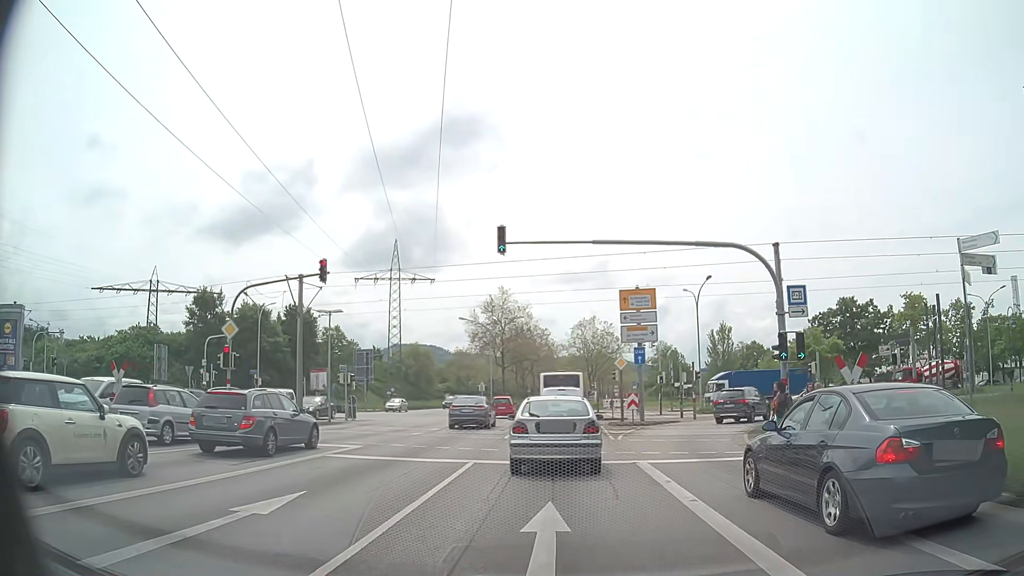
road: primary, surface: asphalt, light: Day
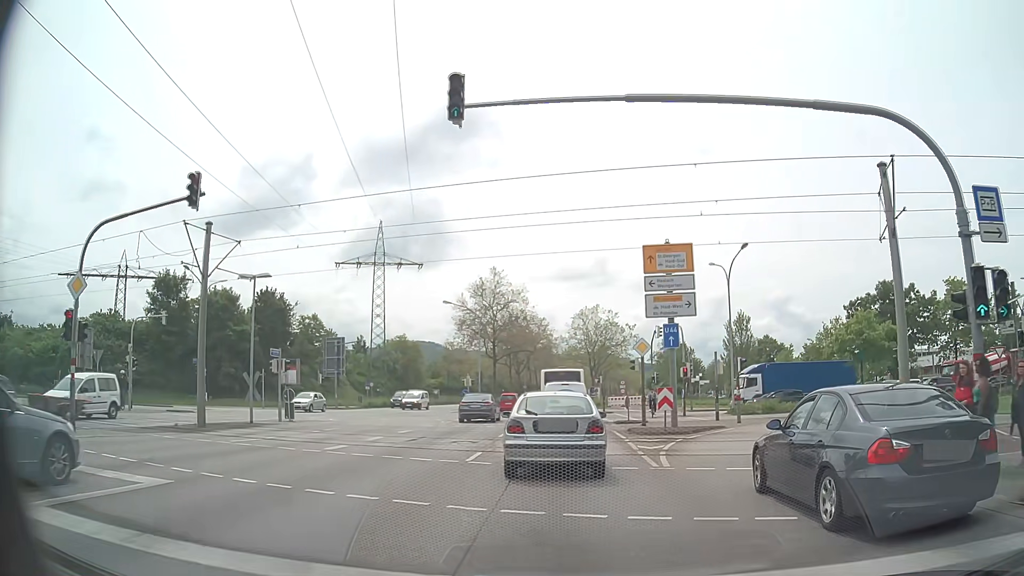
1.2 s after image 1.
(+0.1, +9.8) m; +1°
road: primary_link
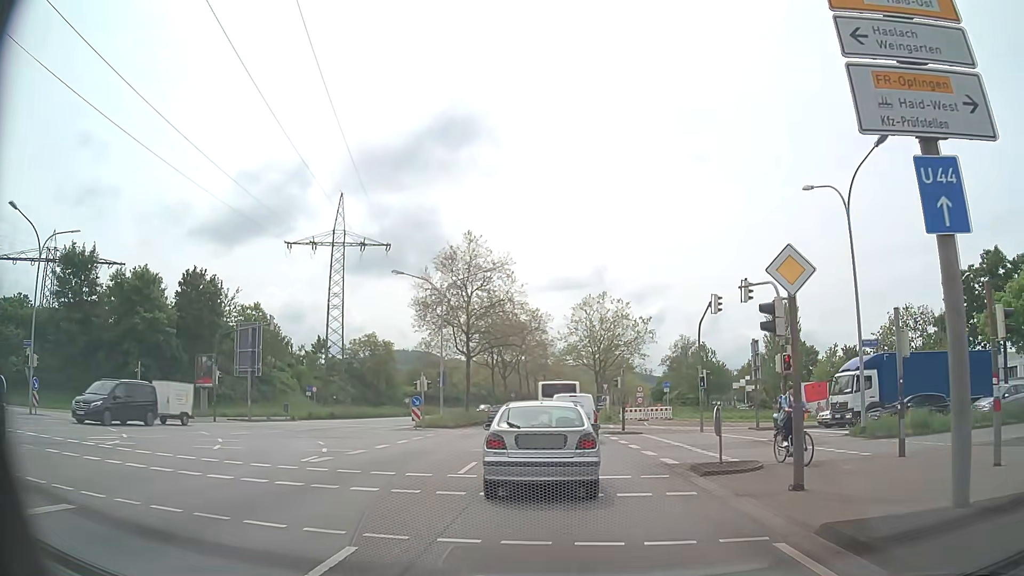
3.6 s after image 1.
(+0.1, +18.5) m; +1°
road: primary
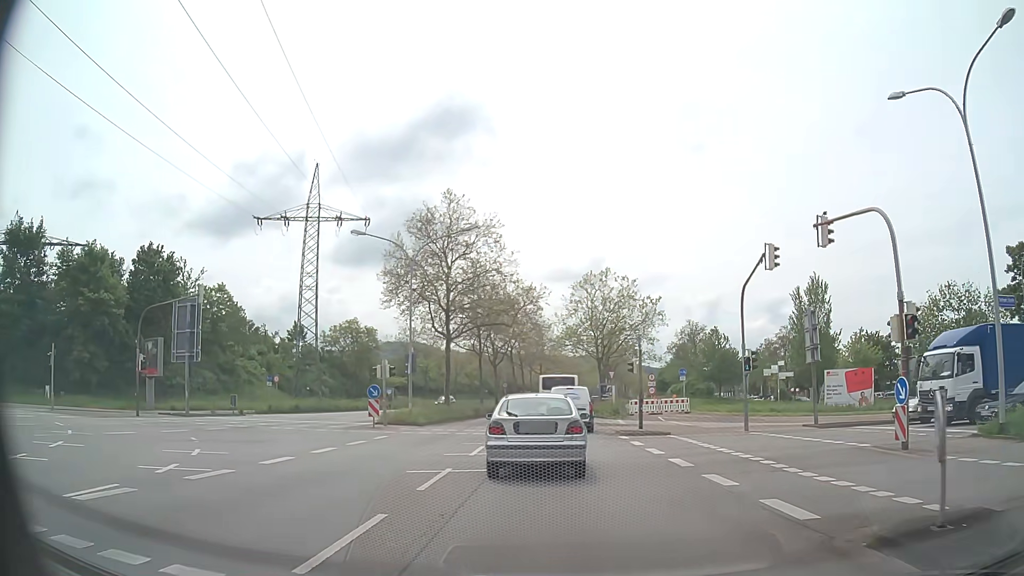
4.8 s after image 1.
(0.0, +8.5) m; -1°
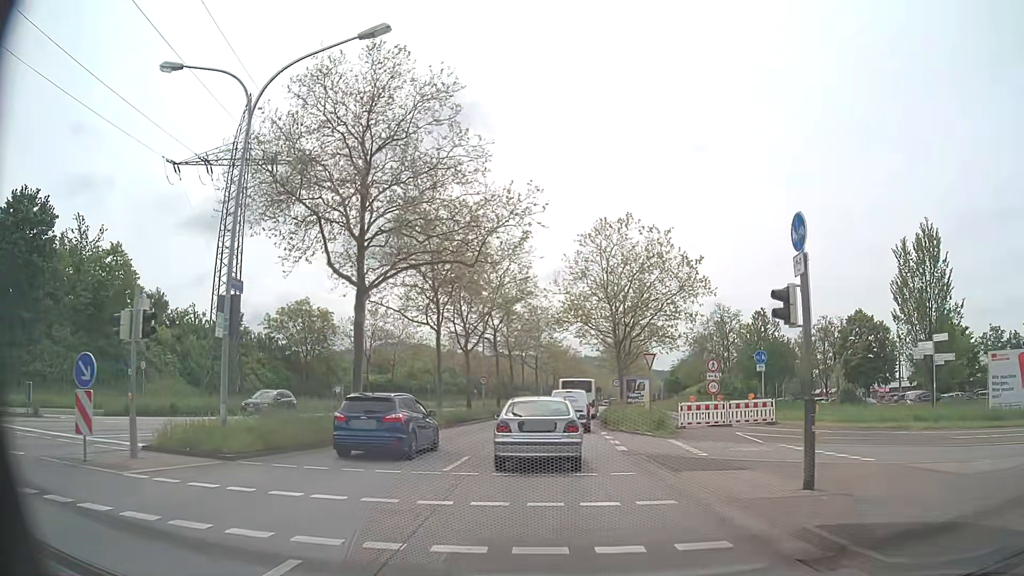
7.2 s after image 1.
(+0.2, +19.9) m; 0°
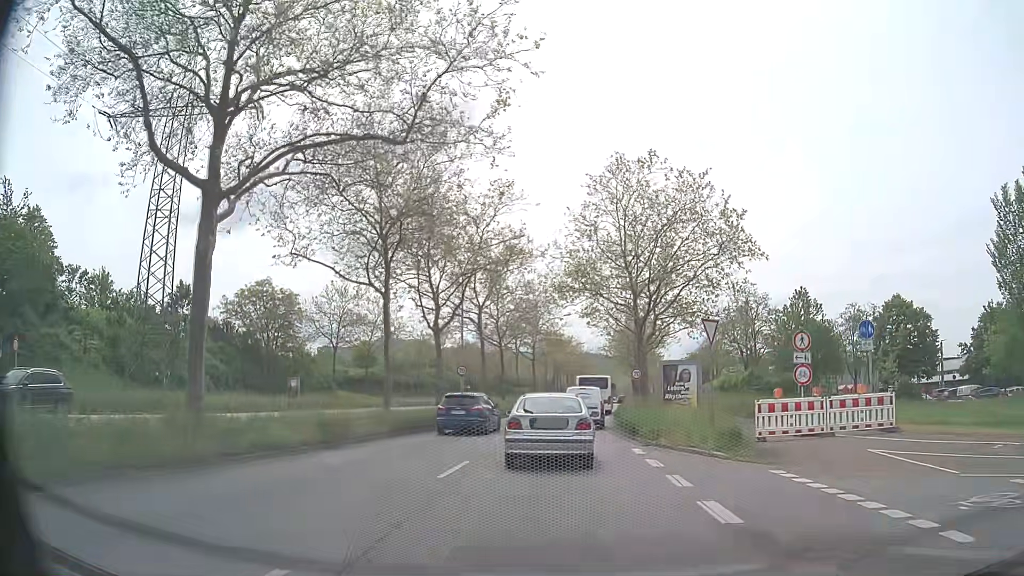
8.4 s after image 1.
(0.0, +11.2) m; +1°
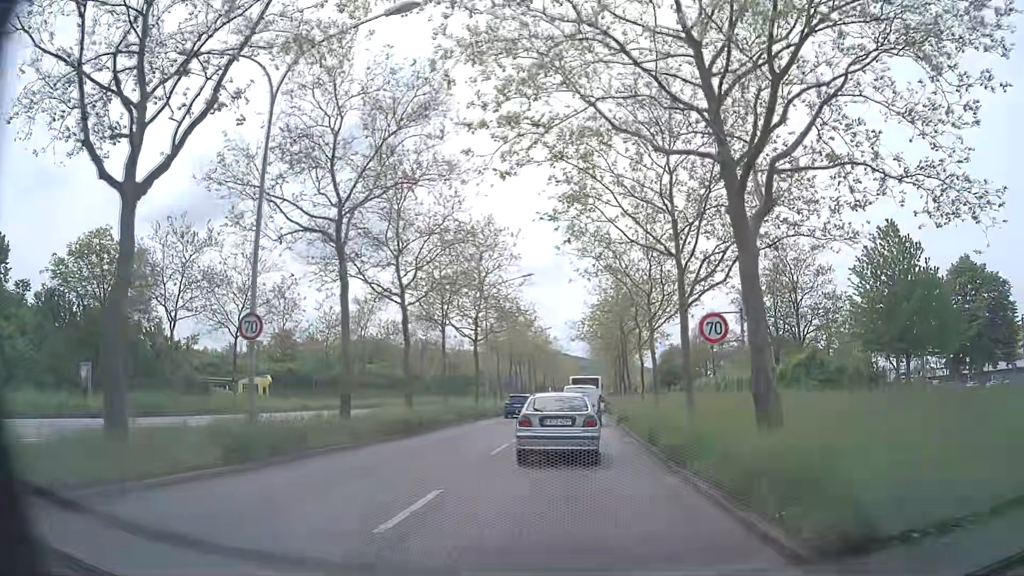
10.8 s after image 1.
(+0.4, +22.7) m; +2°
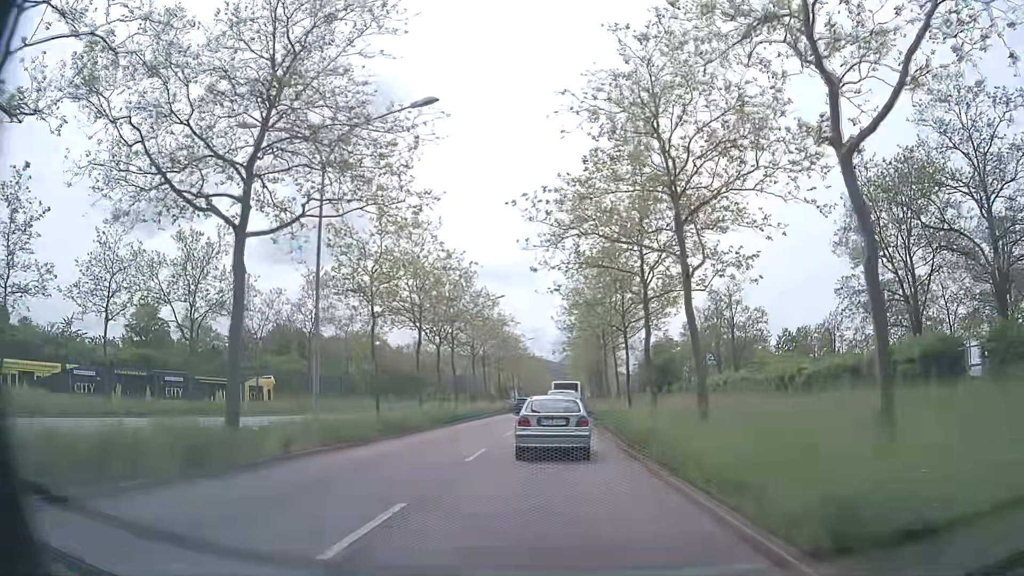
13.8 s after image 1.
(+1.0, +28.9) m; +3°
(0, +10) (0, +20) (0, +30) (0, +40) (+1, +50) (+1, +60) (+1, +70) (+2, +80) (+2, +90) (+2, +100) m
